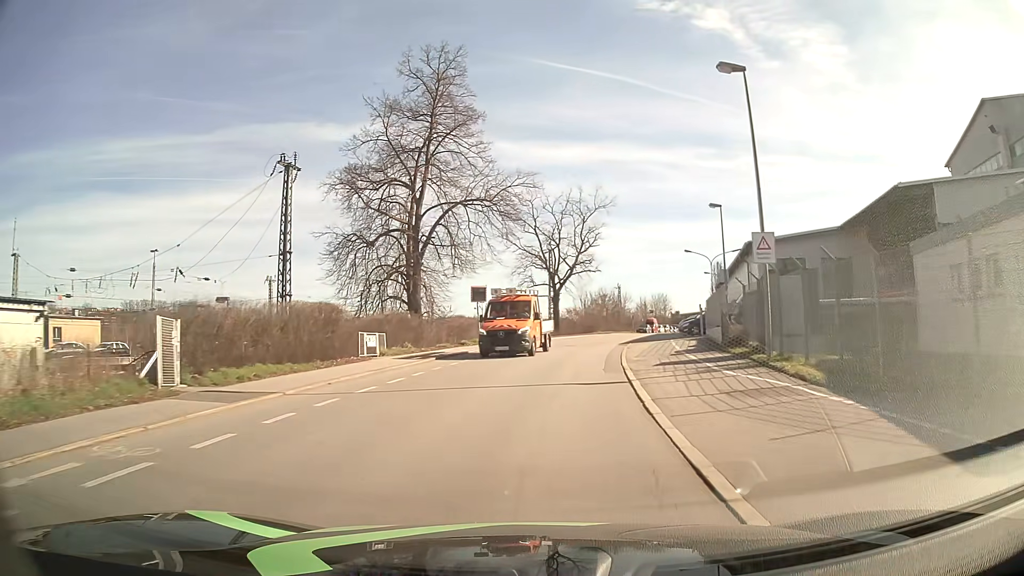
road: residential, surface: asphalt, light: Day
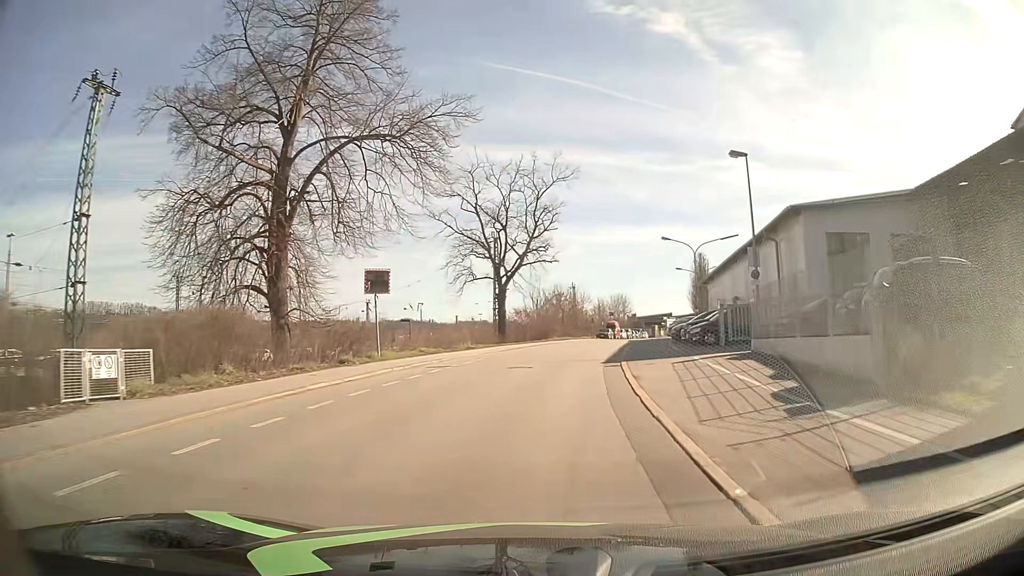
(+0.6, +14.5) m; +4°
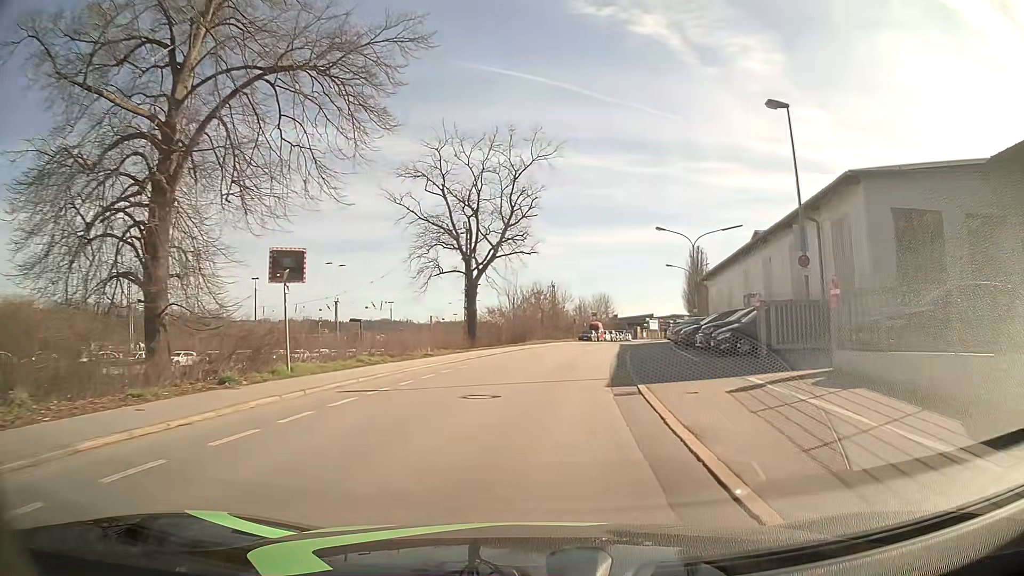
(+0.1, +7.4) m; +2°
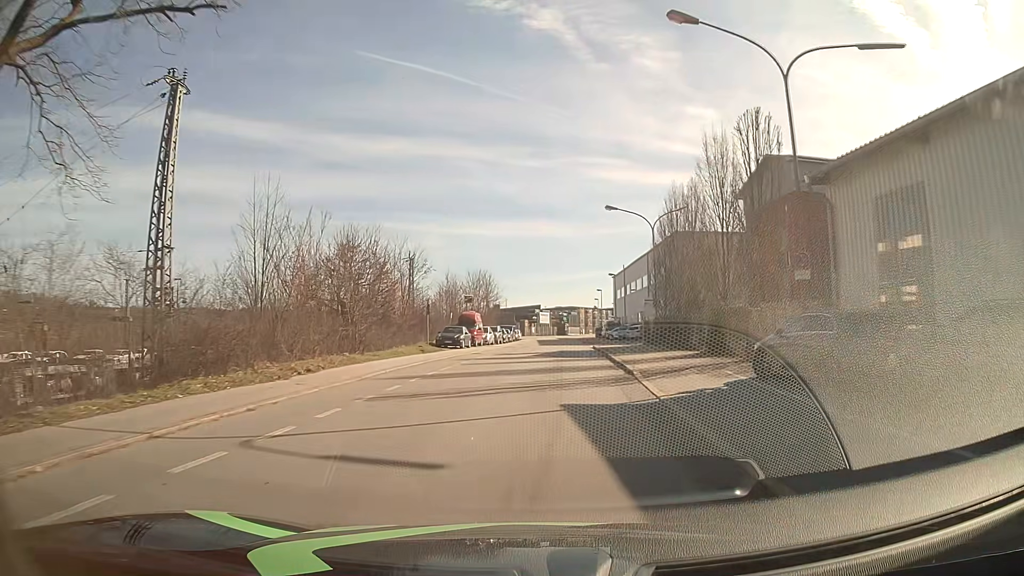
(+3.4, +38.0) m; +10°
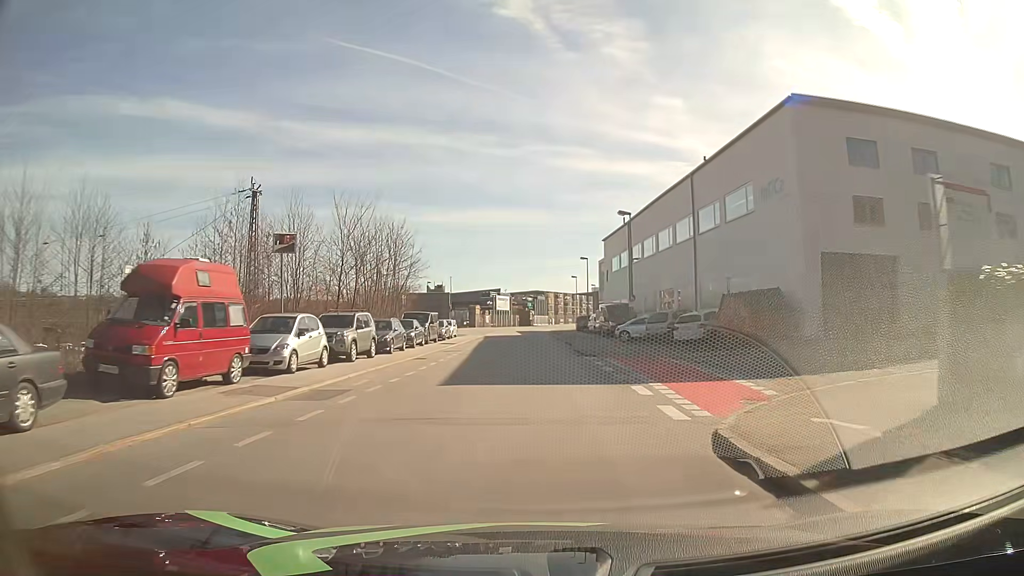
(+1.4, +38.9) m; +3°
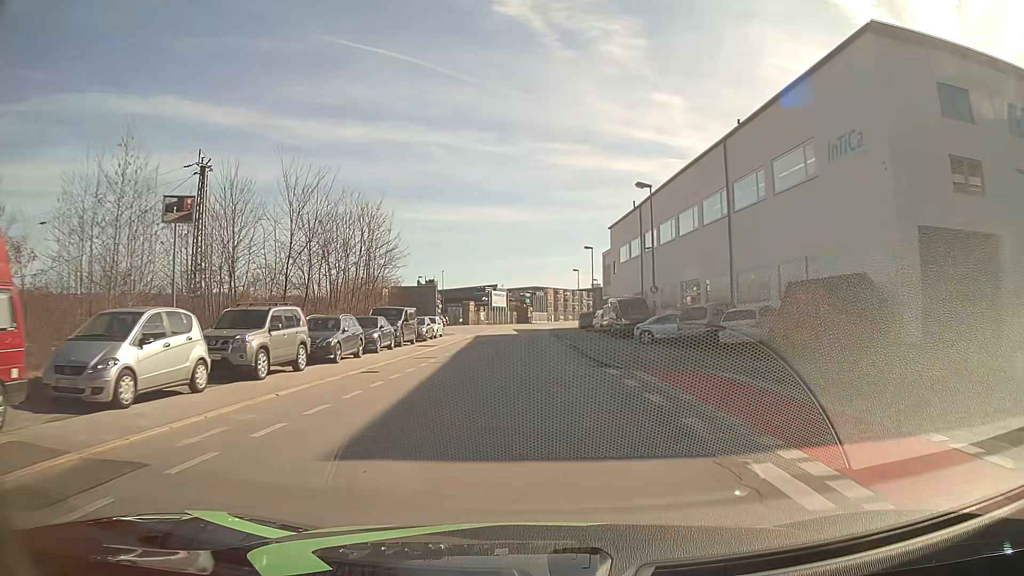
(0.0, +7.8) m; 0°
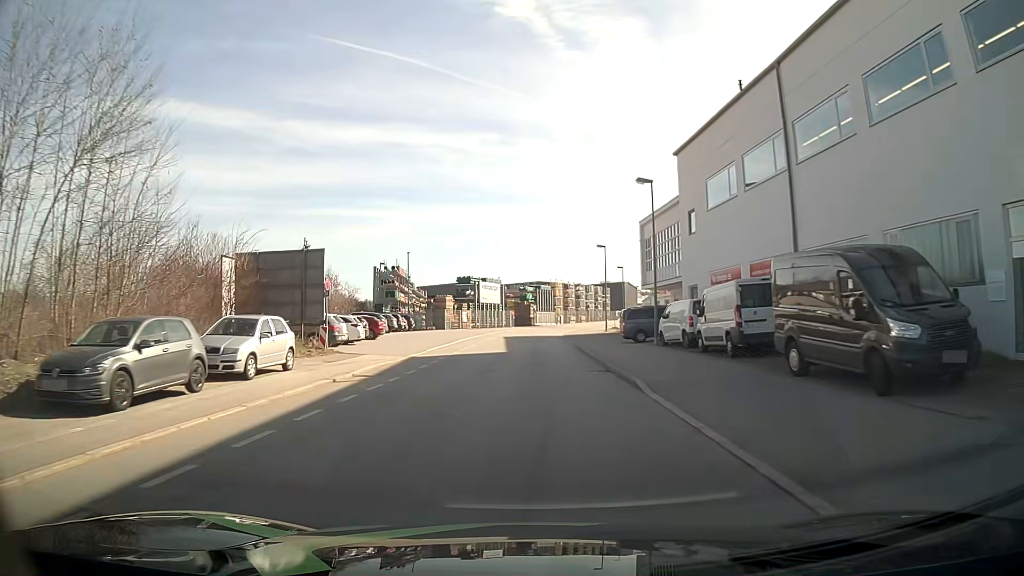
(-0.1, +31.1) m; 0°
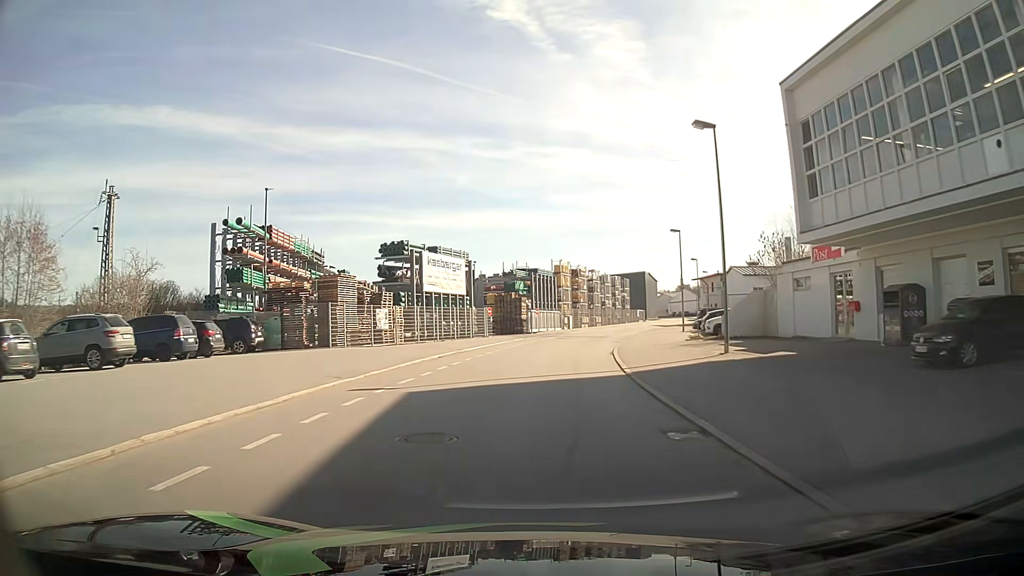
(0.0, +38.8) m; +1°
(0, +10) (+1, +20) (+1, +30) (+3, +40) (+5, +50) (+8, +59) (+10, +69) (+13, +78) (+16, +88) (+19, +97) m
